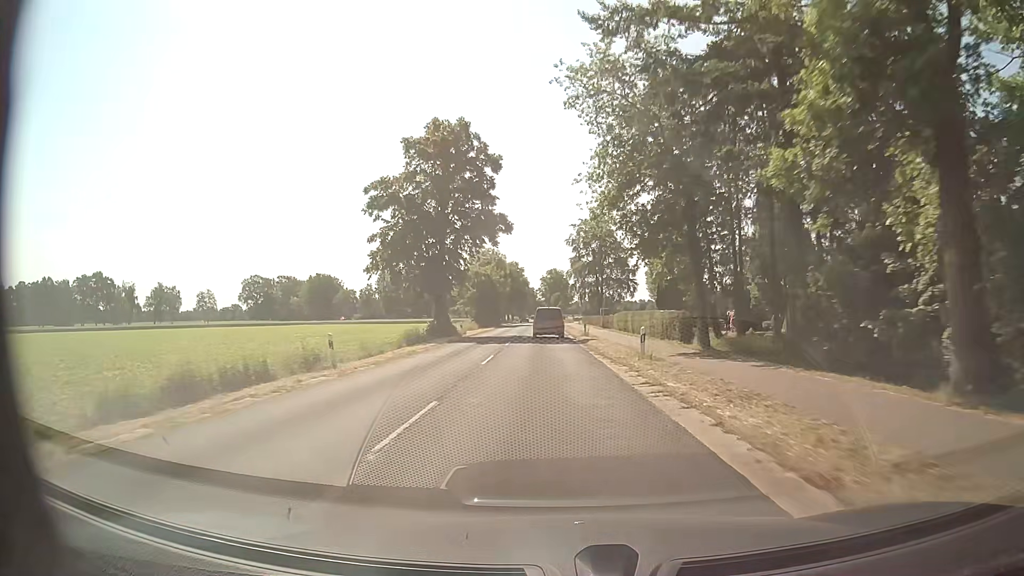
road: secondary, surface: asphalt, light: Day
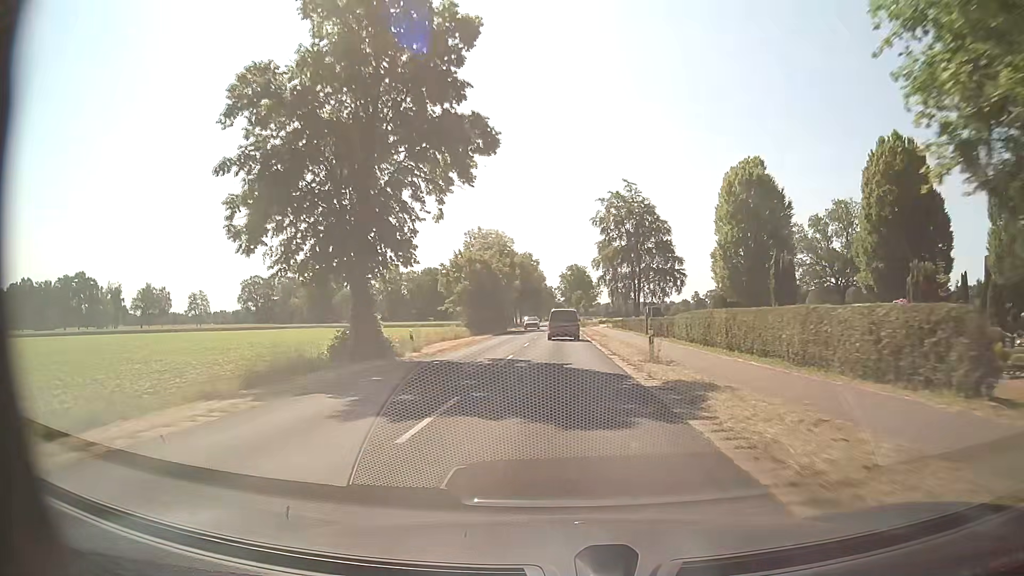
(-0.5, +23.2) m; -2°
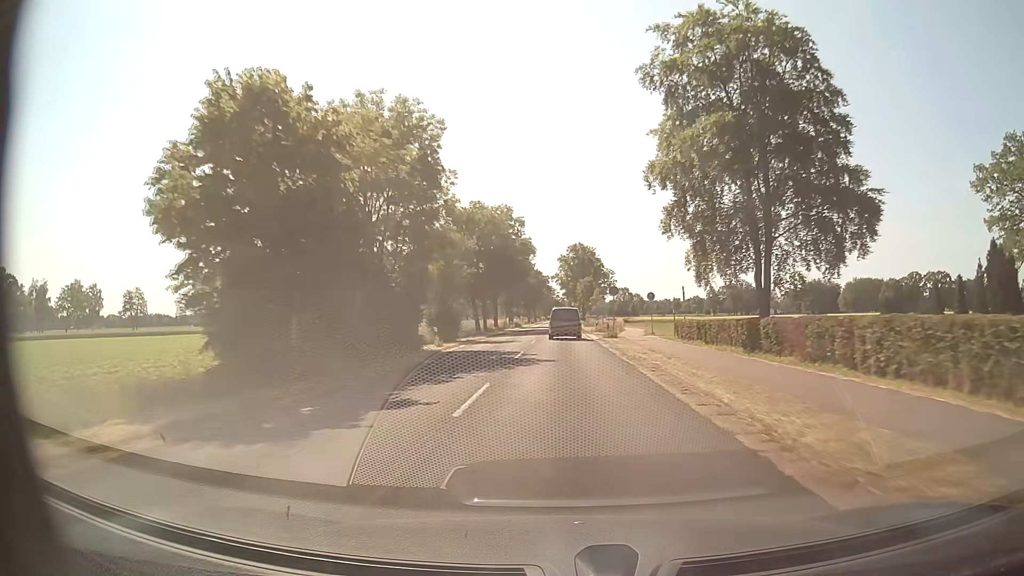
(+0.1, +46.3) m; 0°
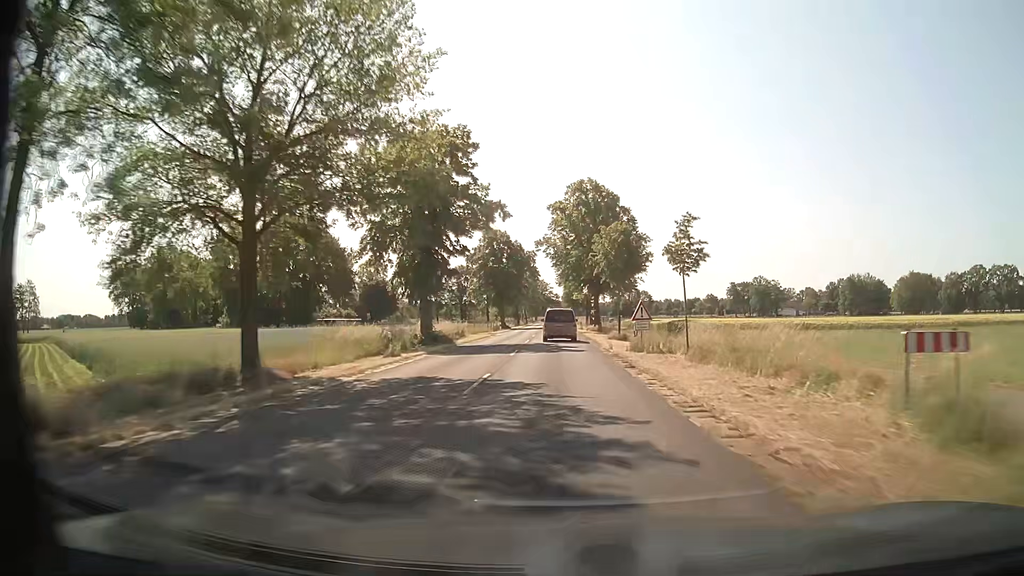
(+0.4, +57.4) m; +1°
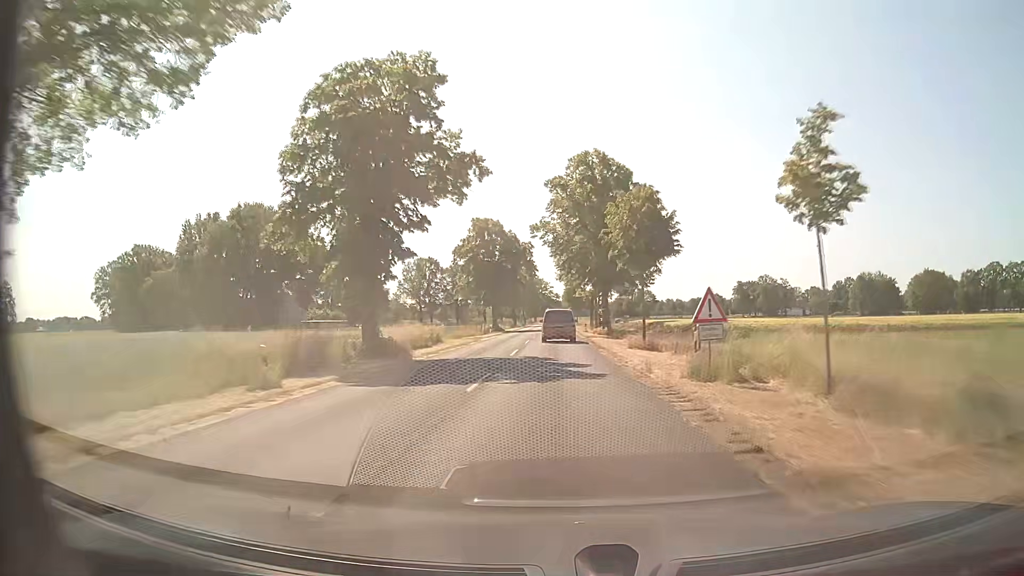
(0.0, +11.4) m; 0°
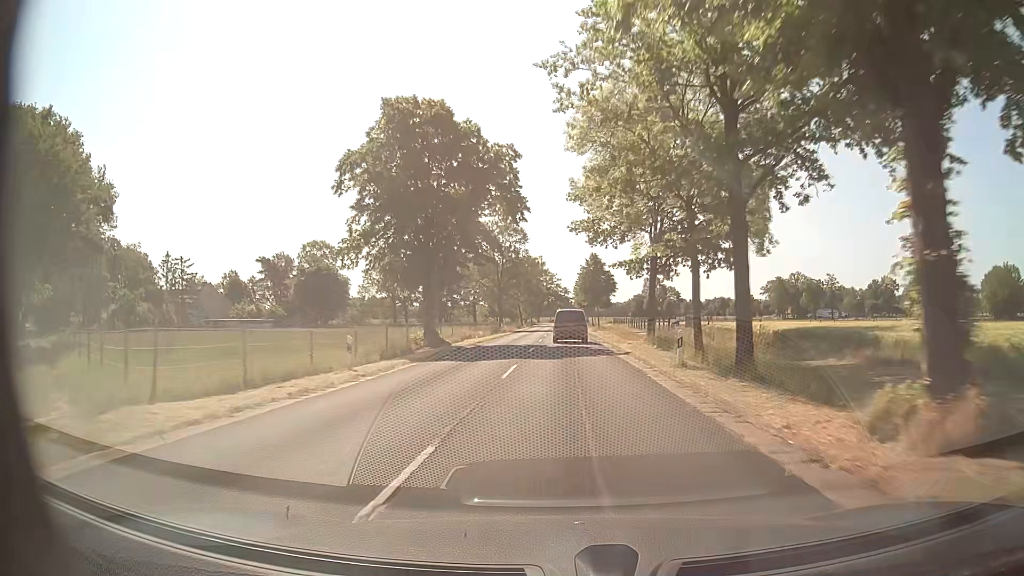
(-0.6, +45.6) m; -1°
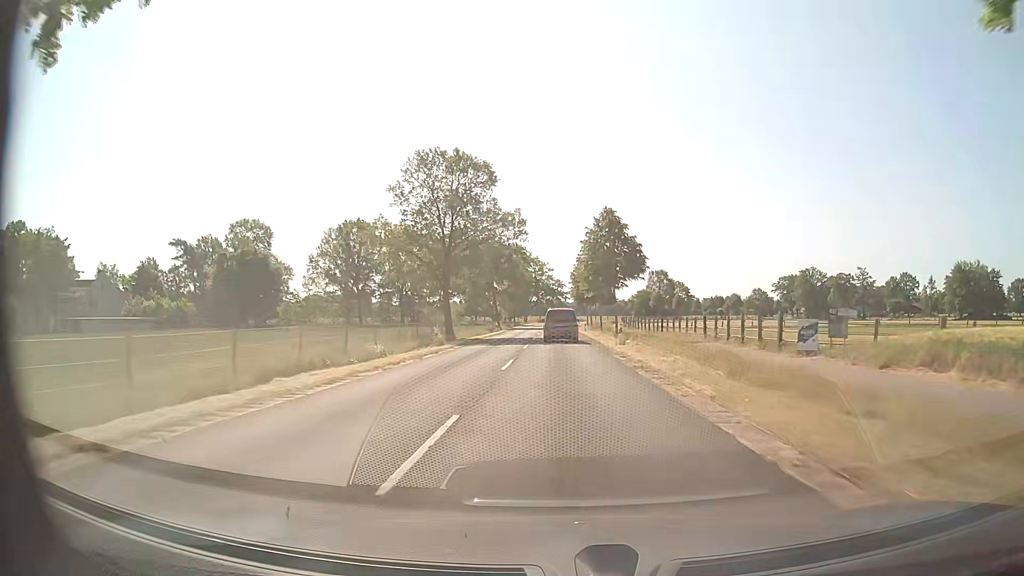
(+0.2, +34.1) m; +1°
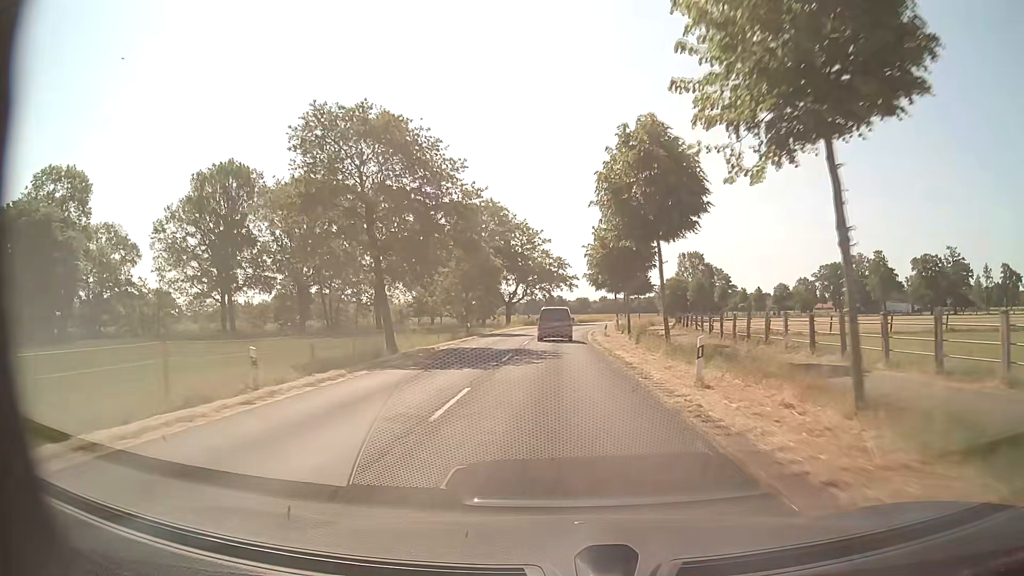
(0.0, +56.7) m; 0°
(0, +10) (0, +20) (0, +30) (0, +40) (+1, +50) (+1, +60) (+3, +70) (+4, +80) (+6, +90) (+9, +99) m
